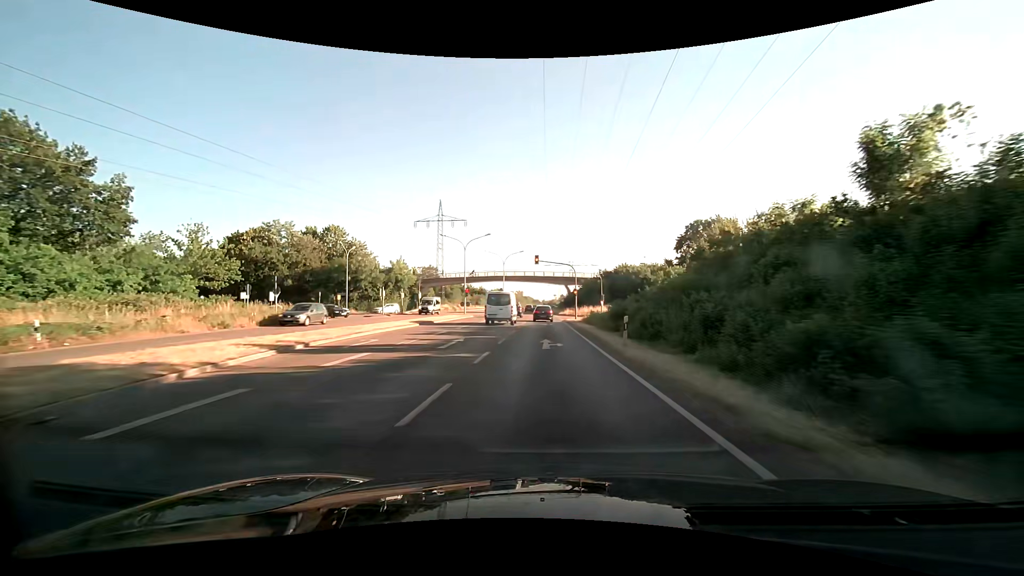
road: primary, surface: asphalt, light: Day
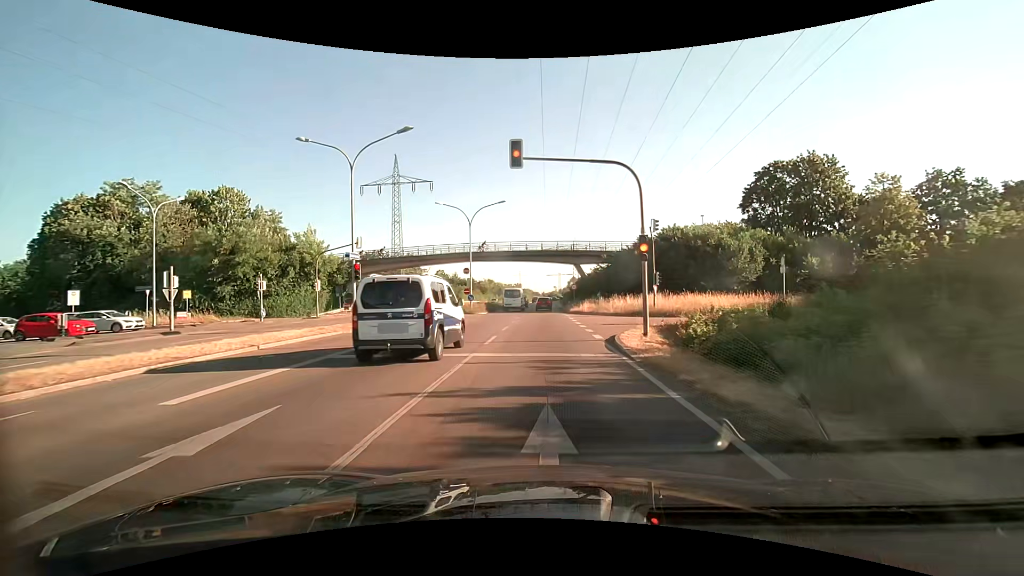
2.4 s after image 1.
(0.0, +33.2) m; 0°
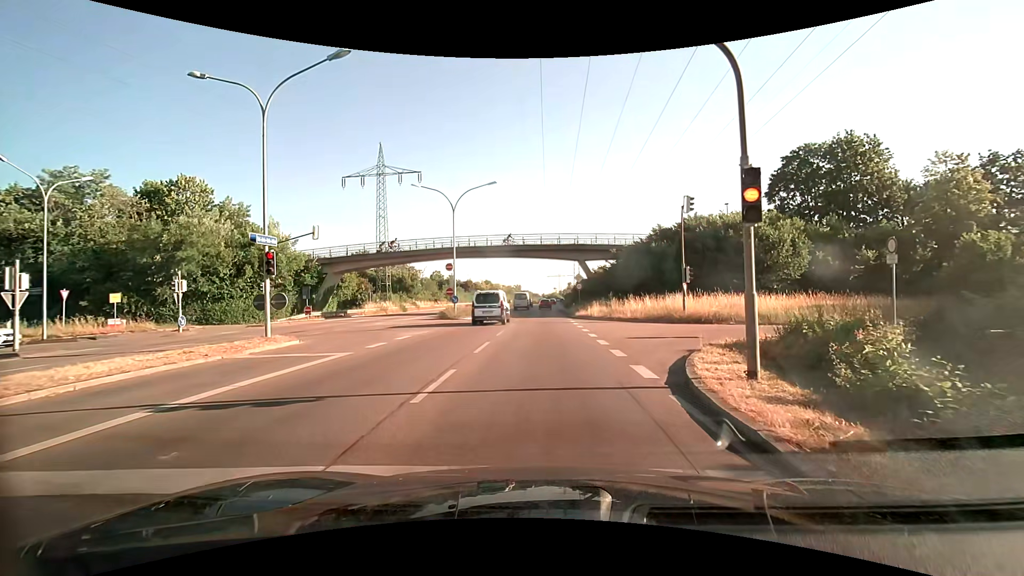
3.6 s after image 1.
(0.0, +7.1) m; 0°
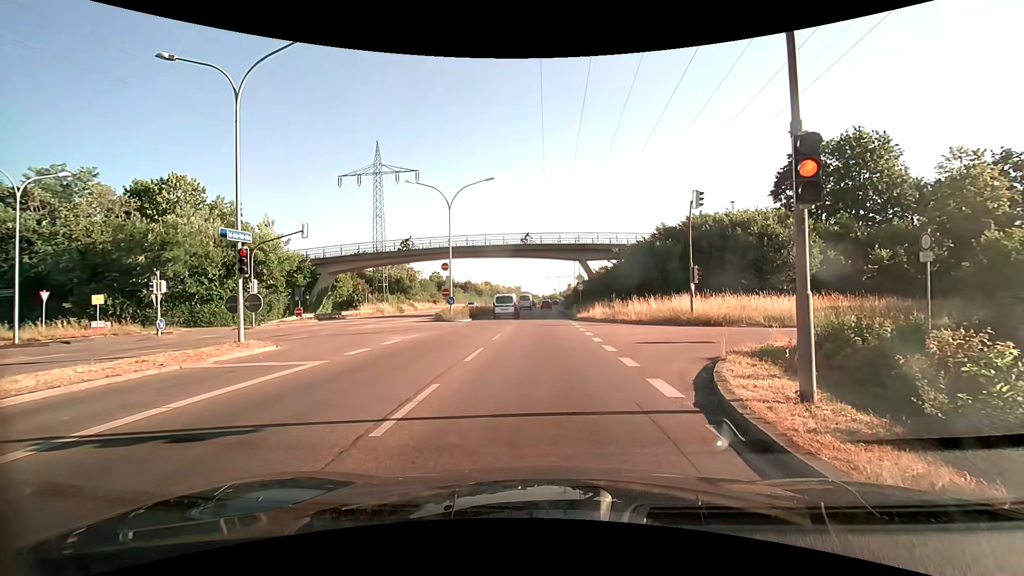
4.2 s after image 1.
(0.0, +1.2) m; +1°
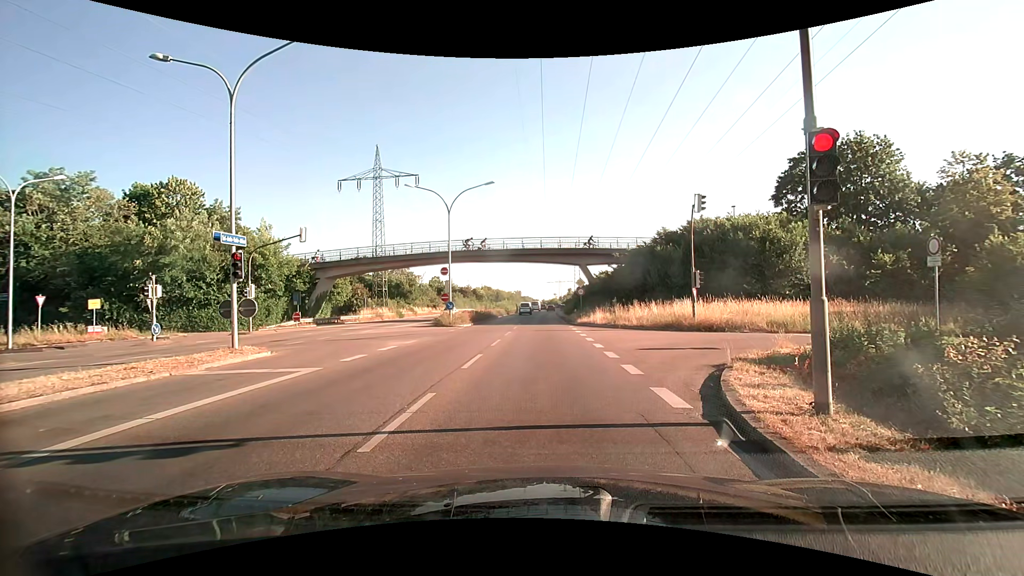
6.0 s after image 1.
(0.0, +0.3) m; 0°
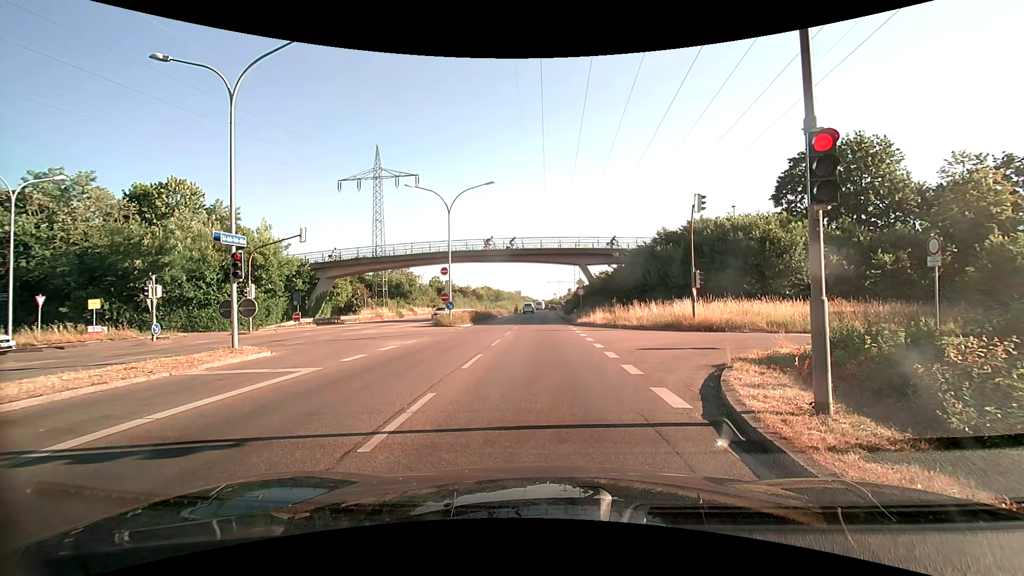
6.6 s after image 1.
(0.0, 0.0) m; 0°
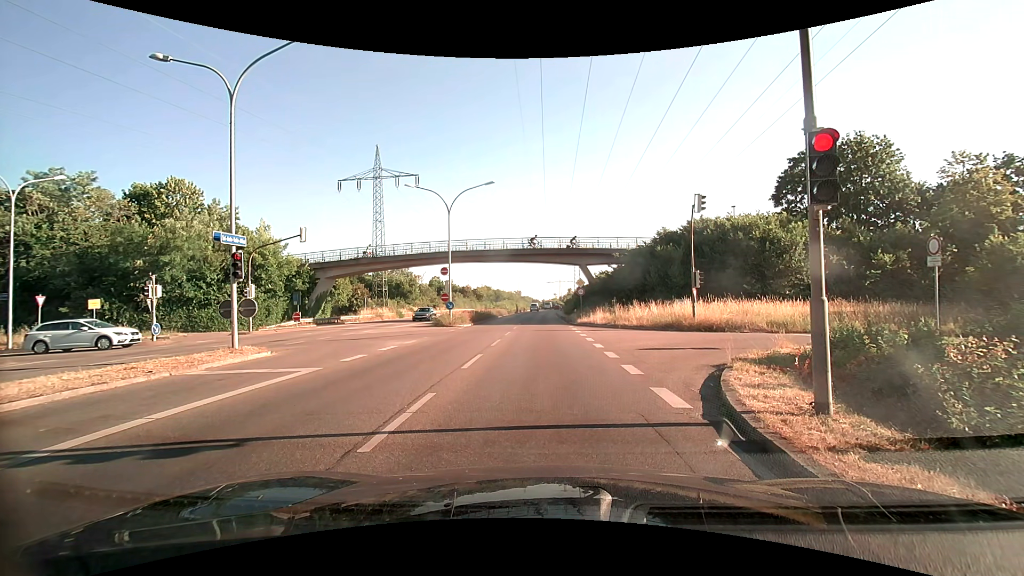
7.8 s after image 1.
(0.0, 0.0) m; 0°
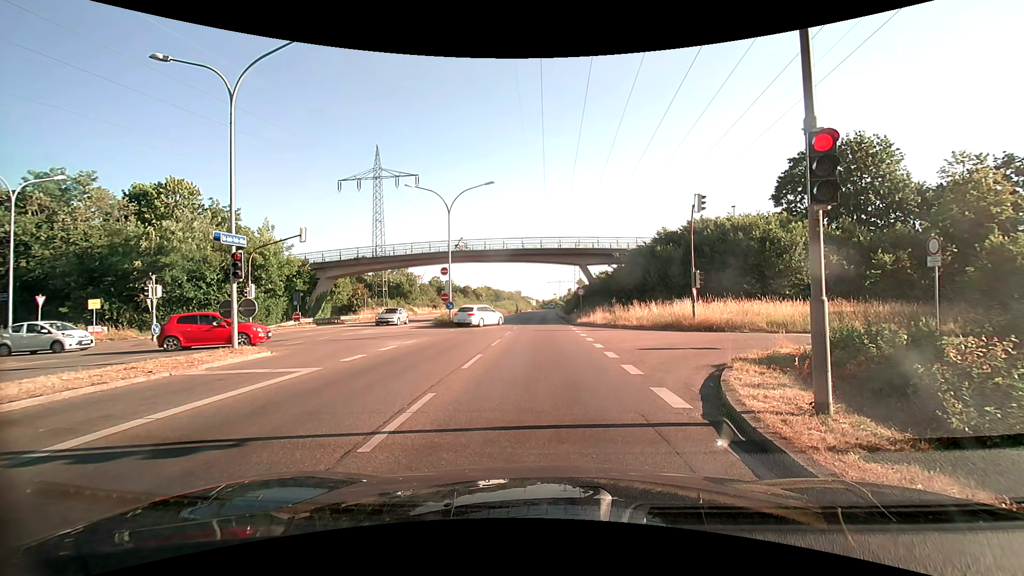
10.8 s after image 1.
(0.0, 0.0) m; 0°
